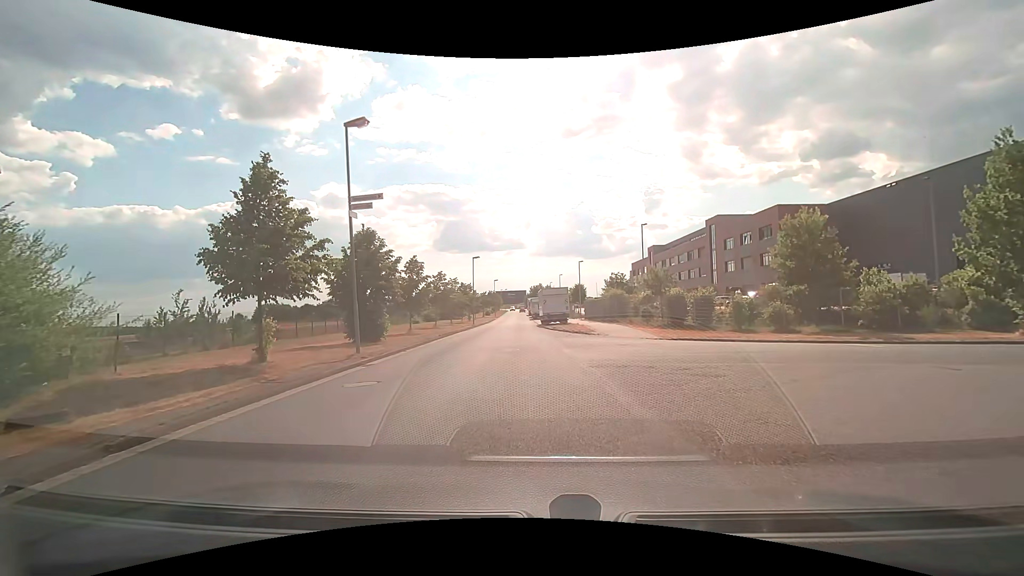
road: residential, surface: asphalt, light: Day
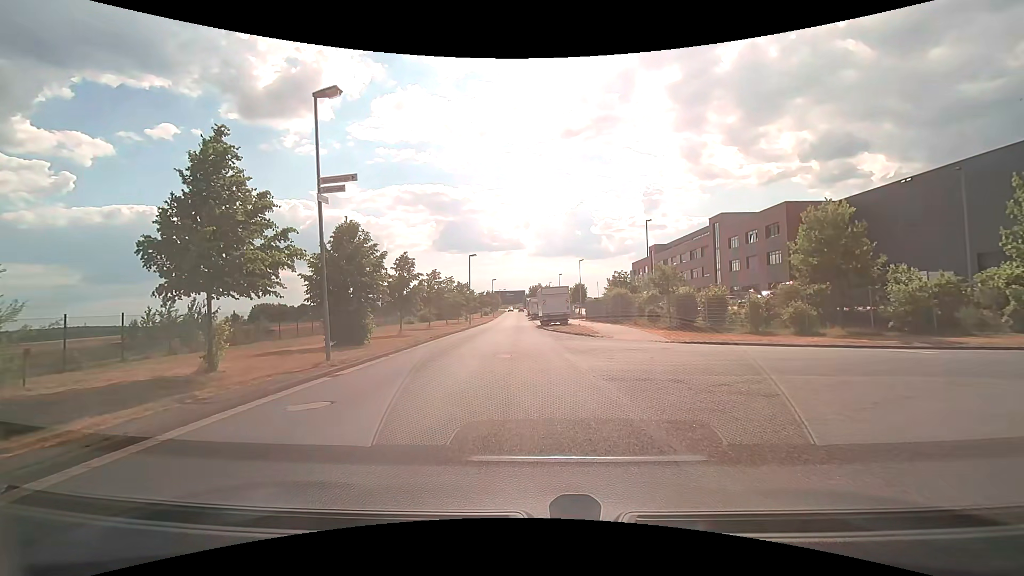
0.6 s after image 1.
(0.0, +2.3) m; 0°
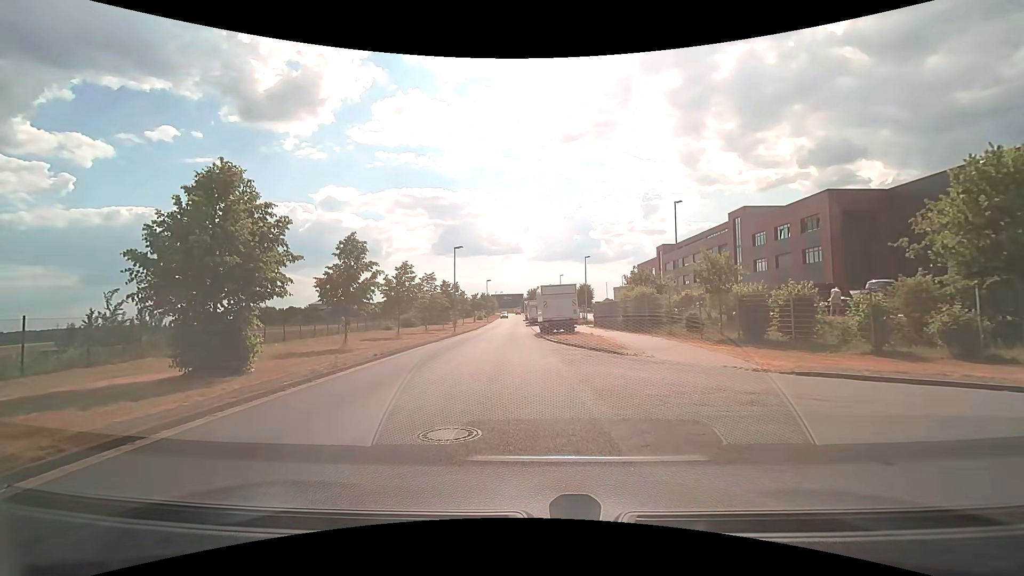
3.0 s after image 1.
(0.0, +9.5) m; -1°
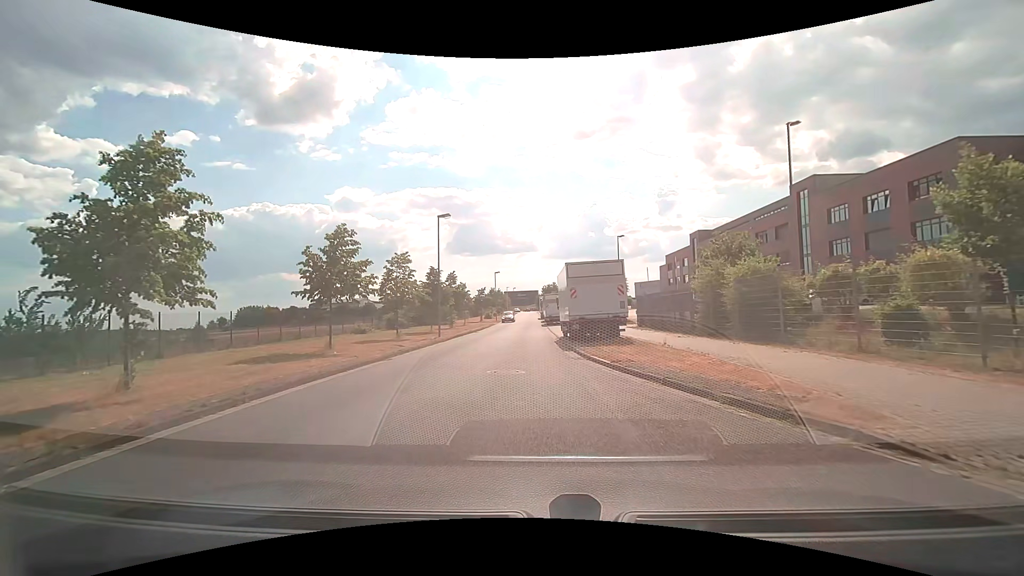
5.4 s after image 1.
(0.0, +13.9) m; -1°
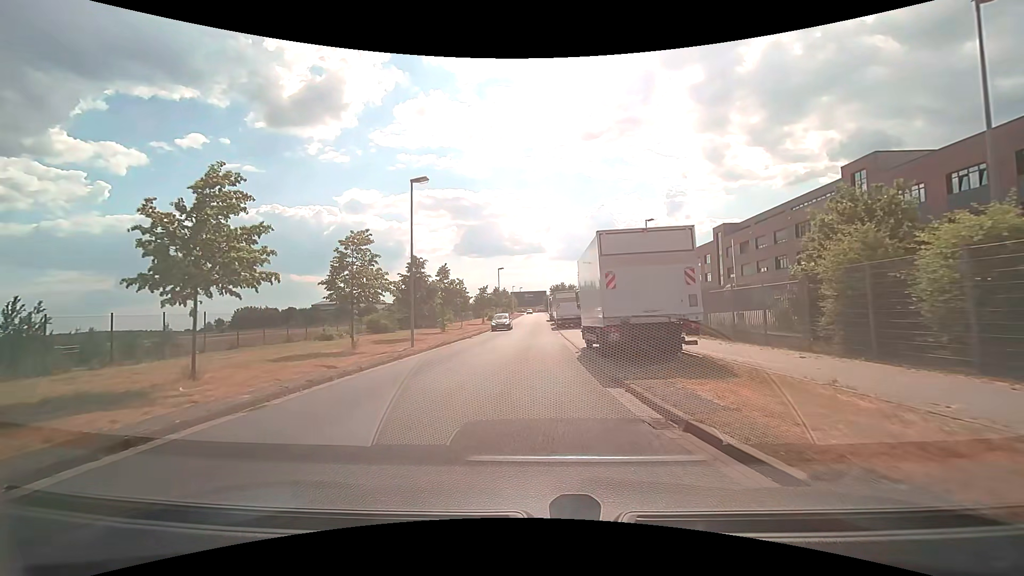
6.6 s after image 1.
(-0.1, +8.7) m; 0°
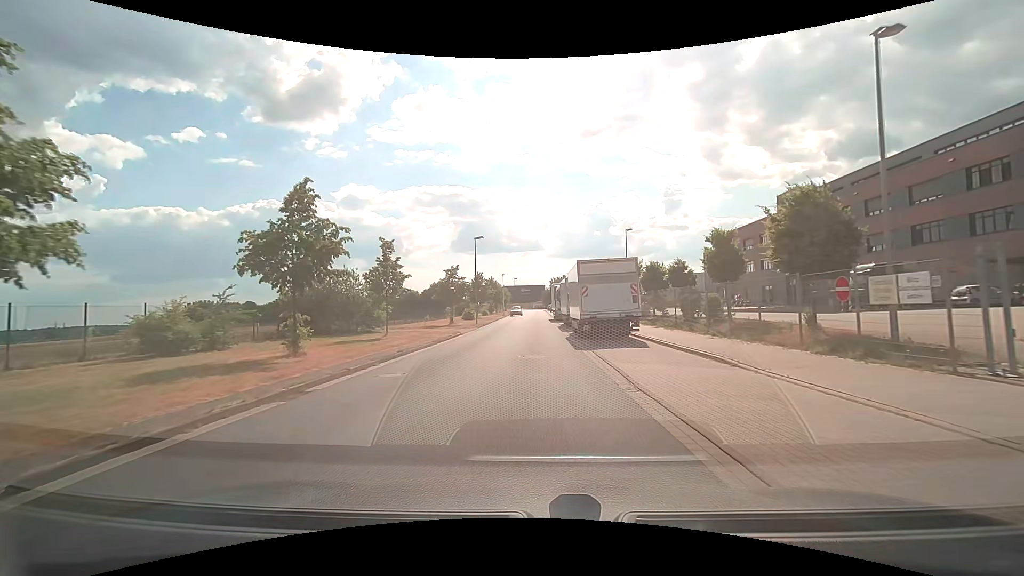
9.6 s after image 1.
(-0.4, +26.0) m; -1°
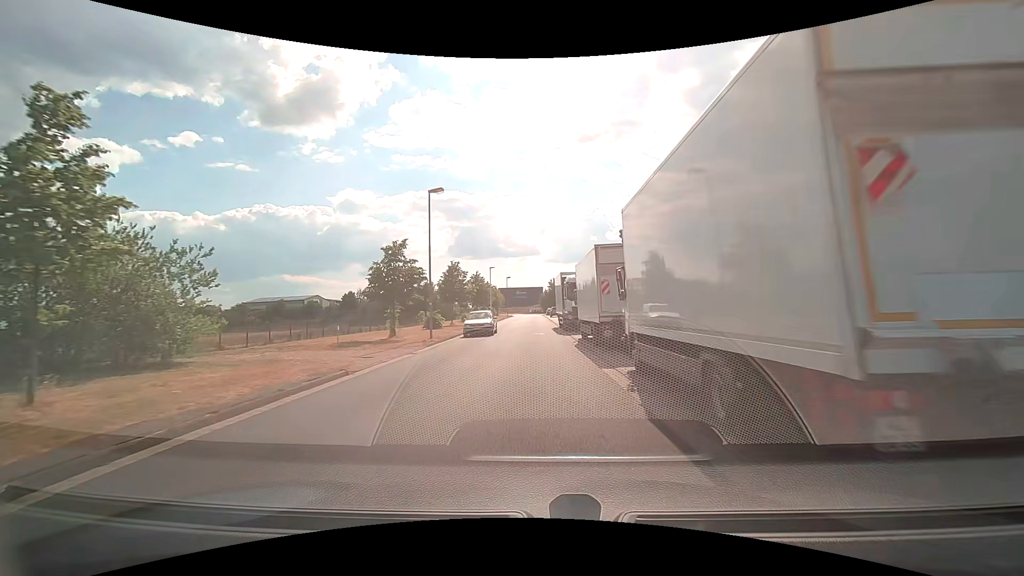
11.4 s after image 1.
(+0.1, +18.4) m; 0°
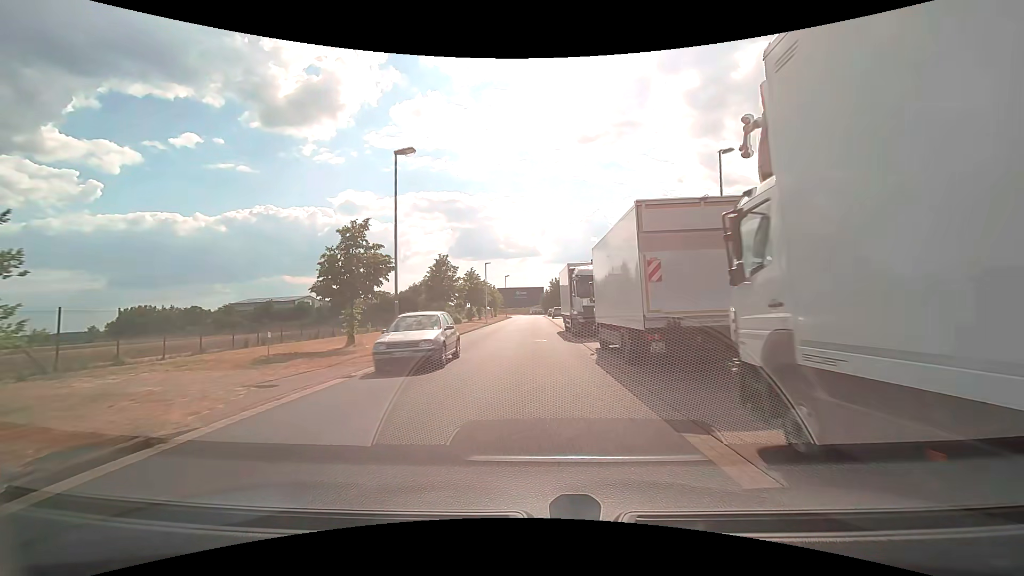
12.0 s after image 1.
(0.0, +6.5) m; 0°
(0, +10) (0, +20) (0, +30) (0, +40) (0, +50) (0, +60) (0, +70) (0, +80) (0, +90) (0, +100) m
